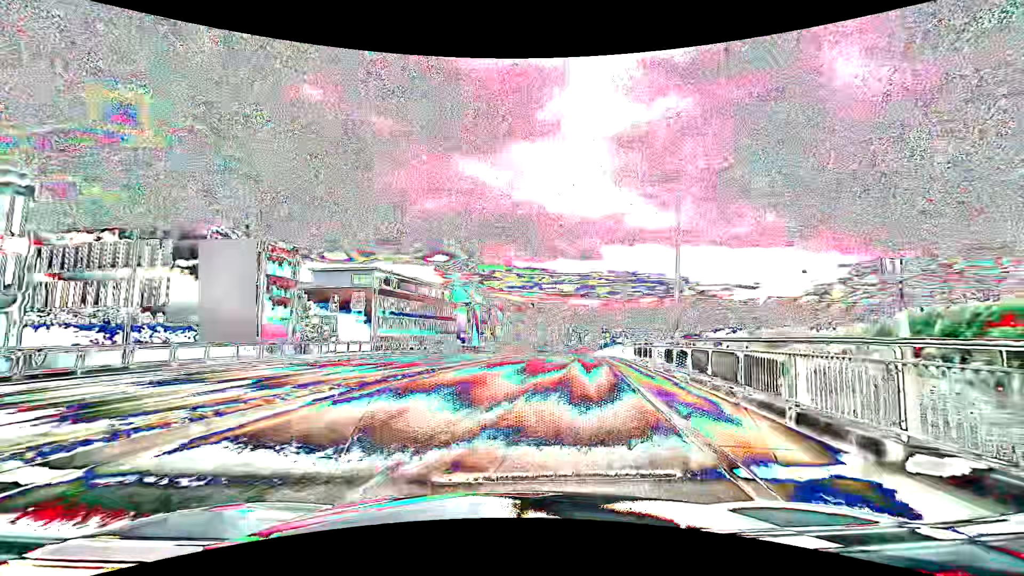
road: primary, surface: asphalt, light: Day
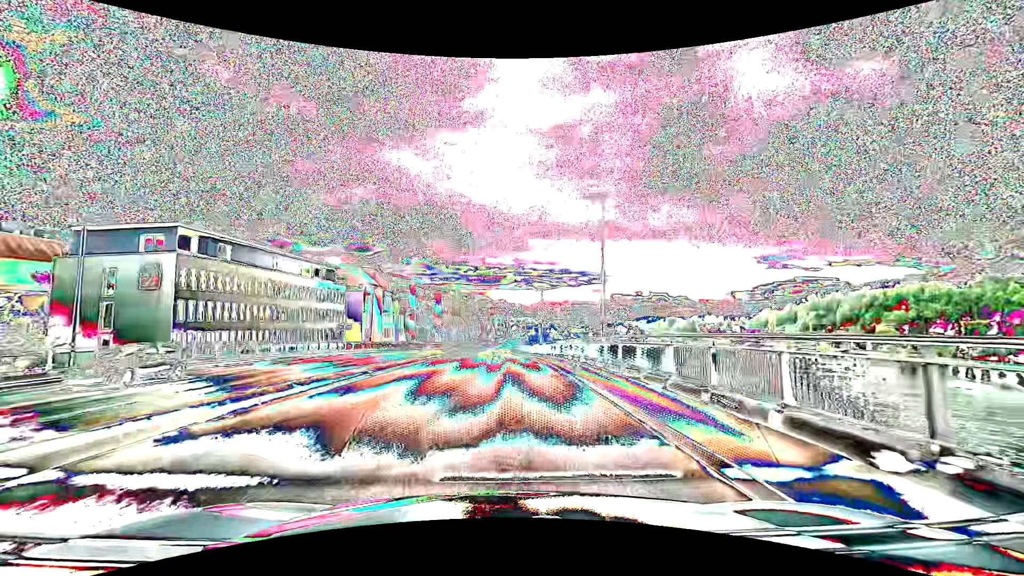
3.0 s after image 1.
(+3.6, +24.8) m; +10°
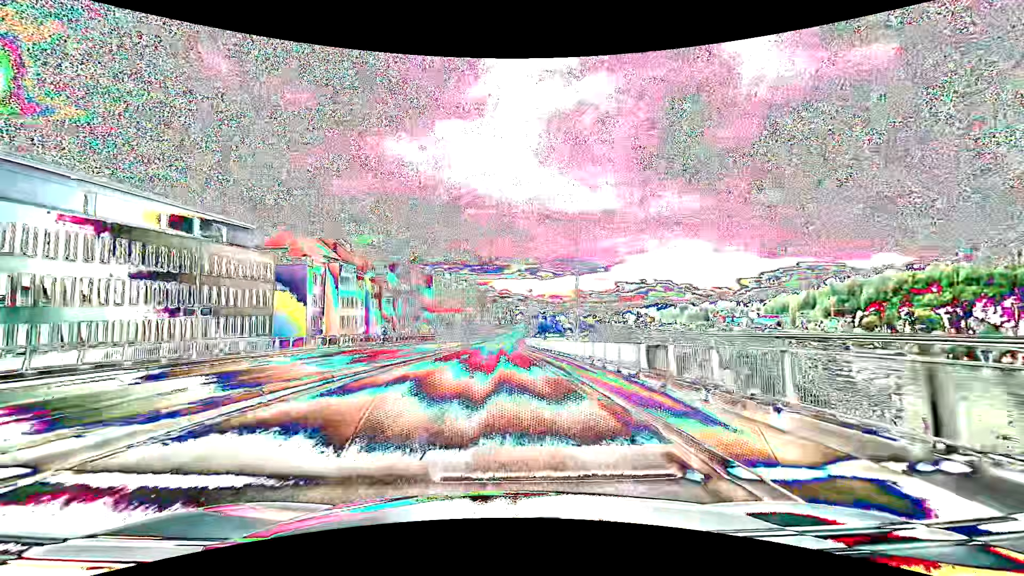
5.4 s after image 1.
(+0.1, +28.8) m; 0°
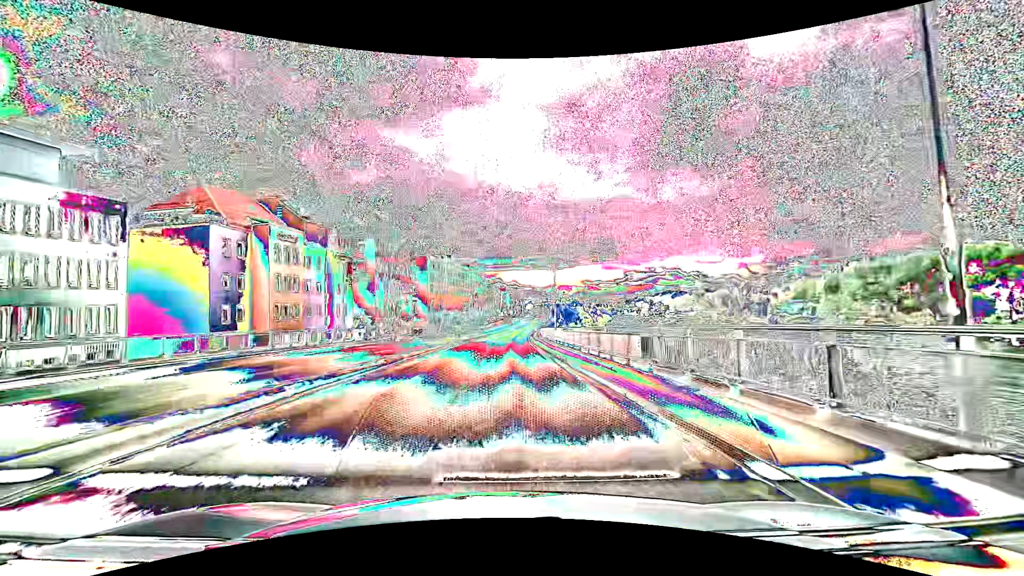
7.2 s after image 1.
(-0.3, +24.3) m; -1°
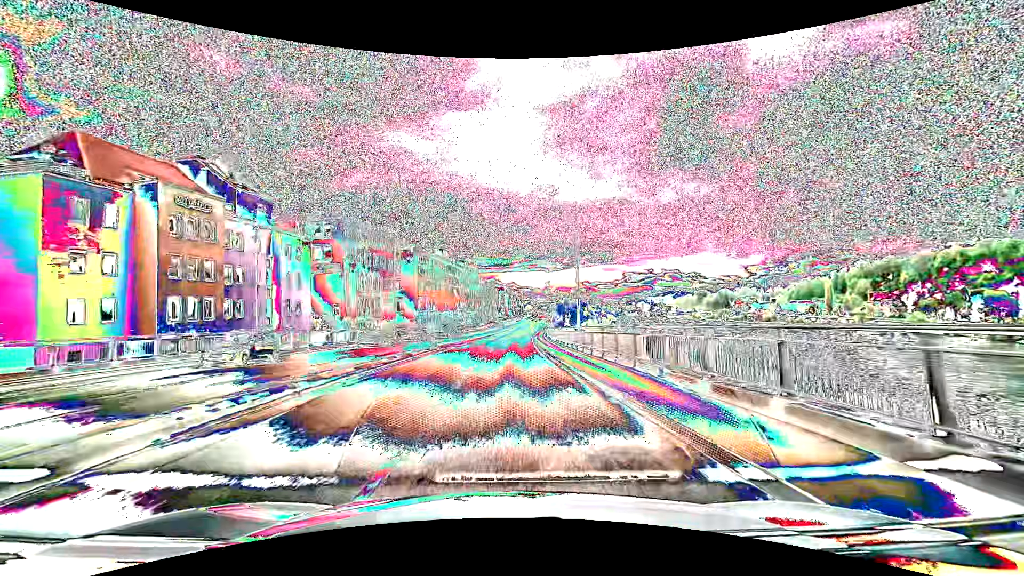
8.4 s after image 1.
(0.0, +15.9) m; 0°
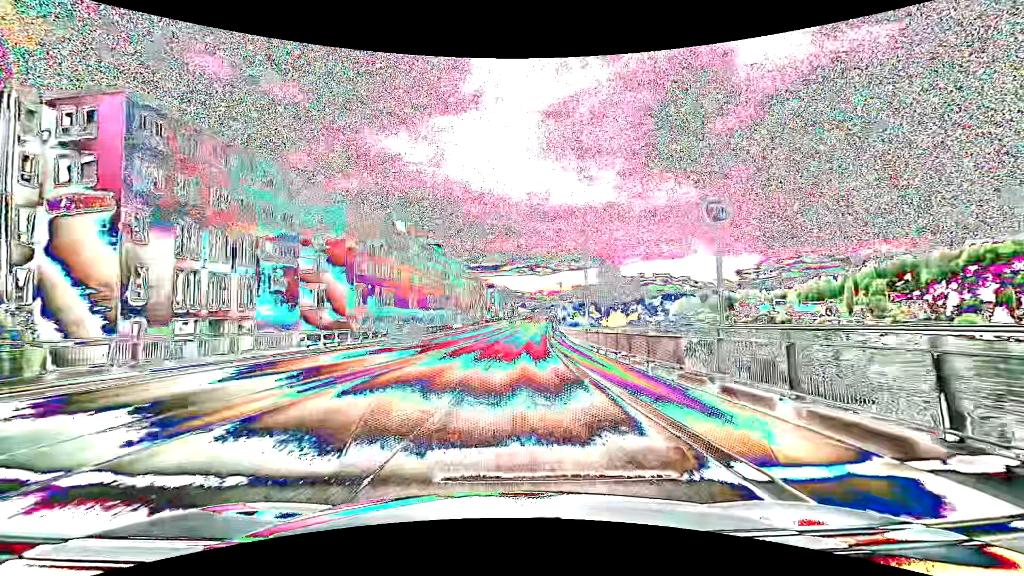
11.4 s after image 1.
(+0.3, +40.6) m; +1°
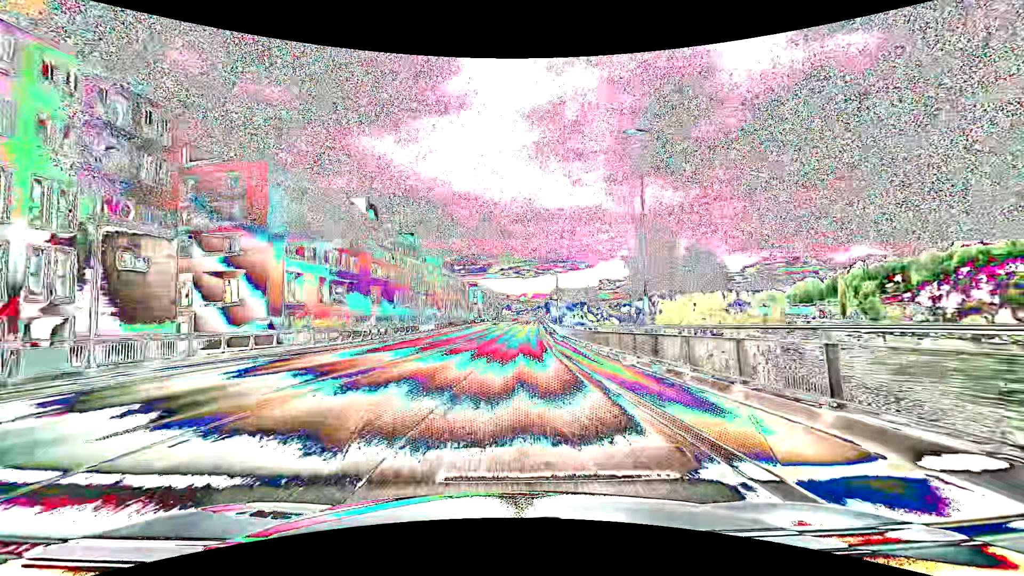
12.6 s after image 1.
(+0.3, +17.5) m; +2°
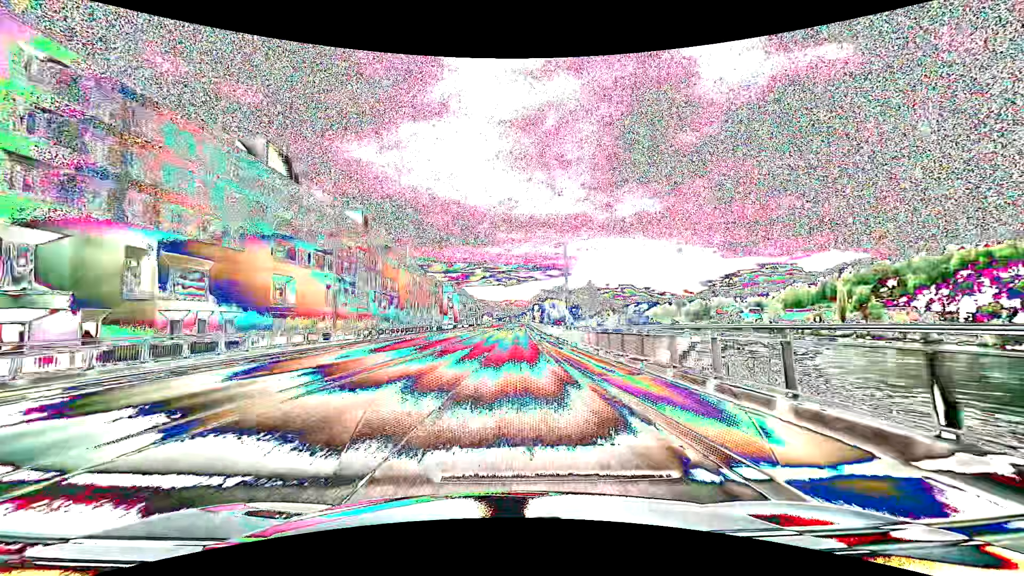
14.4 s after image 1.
(+0.6, +27.9) m; +2°
(0, +10) (0, +20) (0, +30) (0, +40) (+1, +50) (+1, +60) (+1, +70) (+1, +80) (+2, +90) (+2, +100) m
